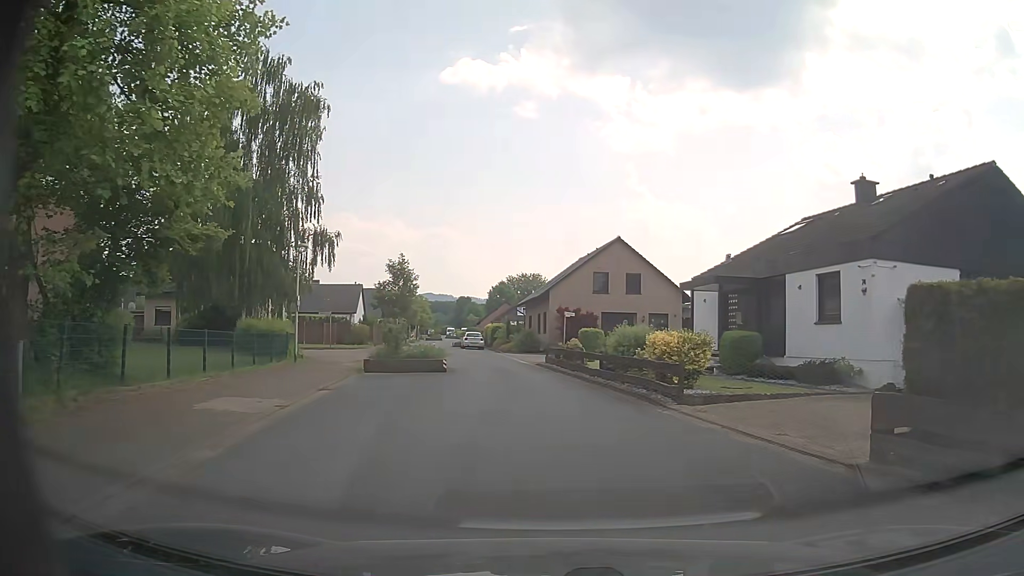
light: Day
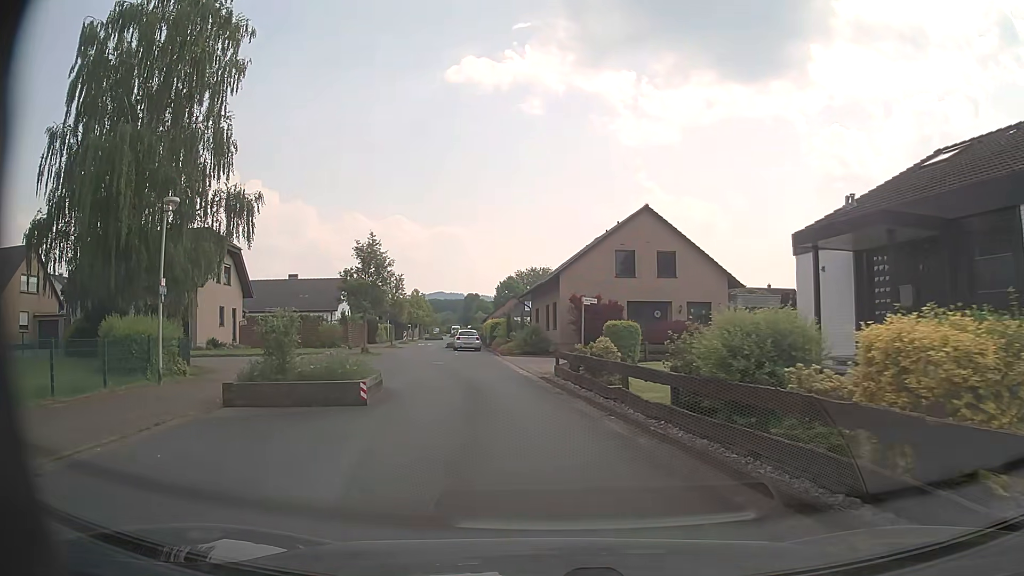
(-0.1, +10.7) m; -3°
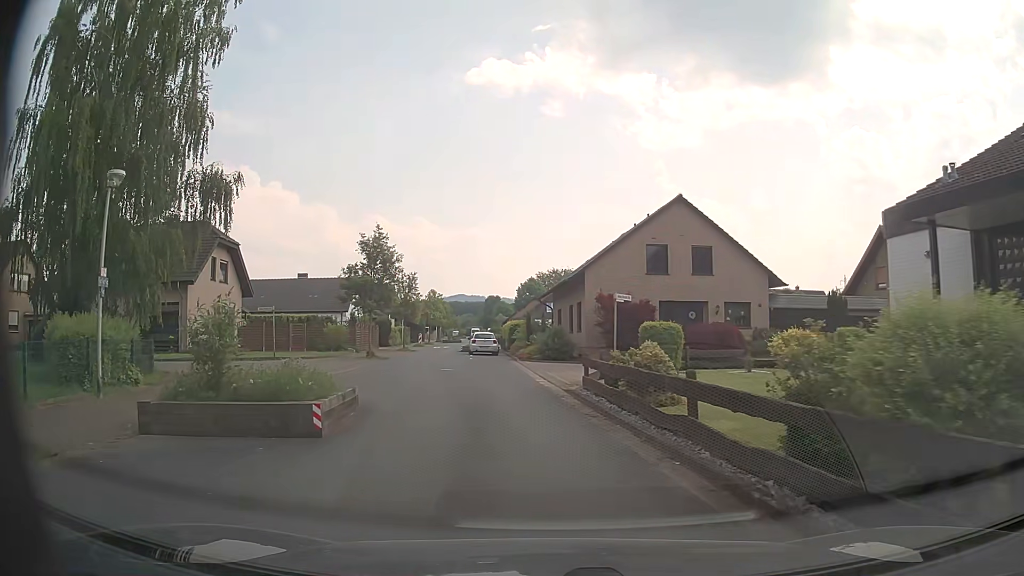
(0.0, +3.6) m; -1°
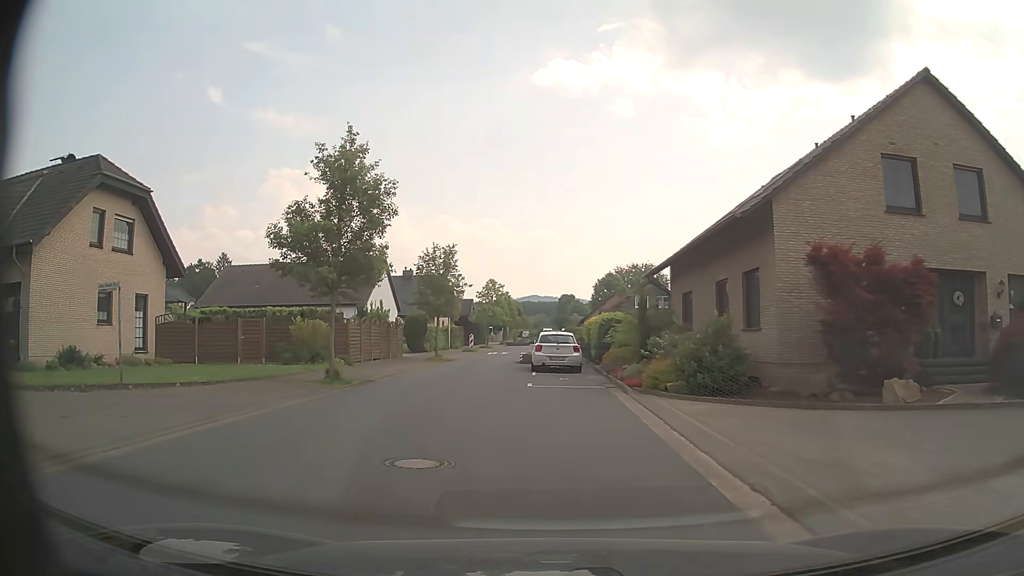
(-1.3, +18.2) m; -5°
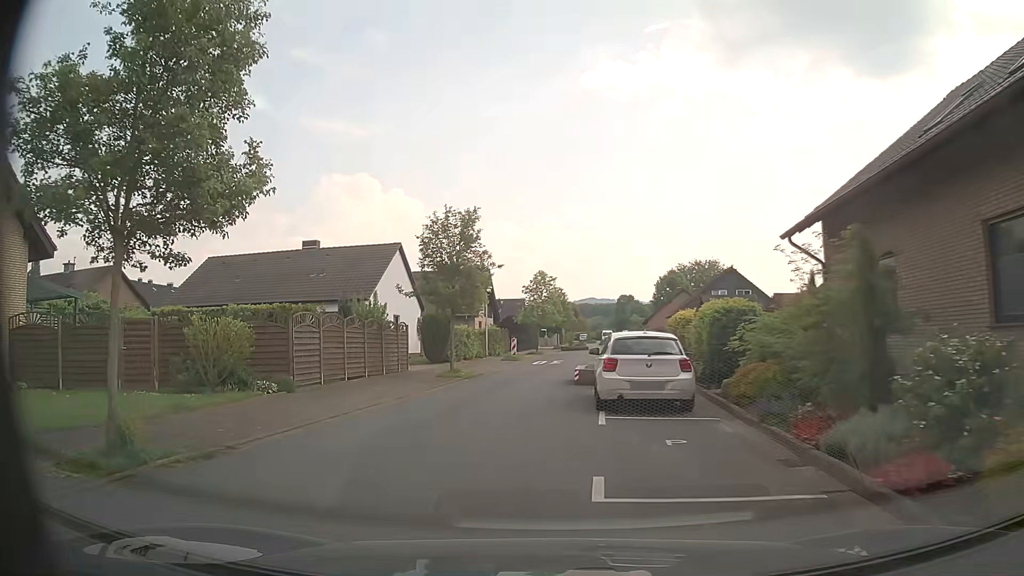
(-0.3, +11.9) m; -5°
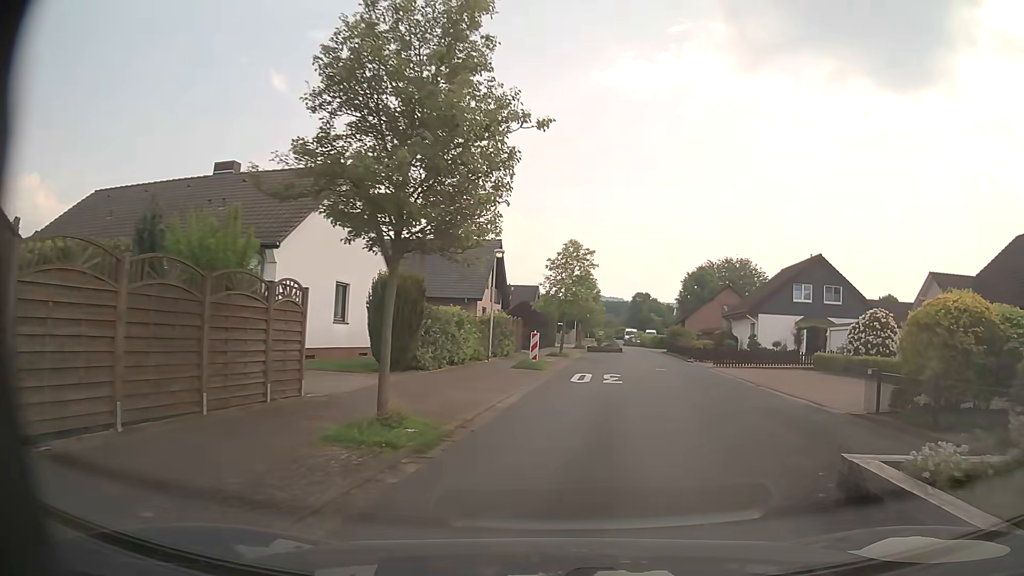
(-1.4, +16.2) m; -1°
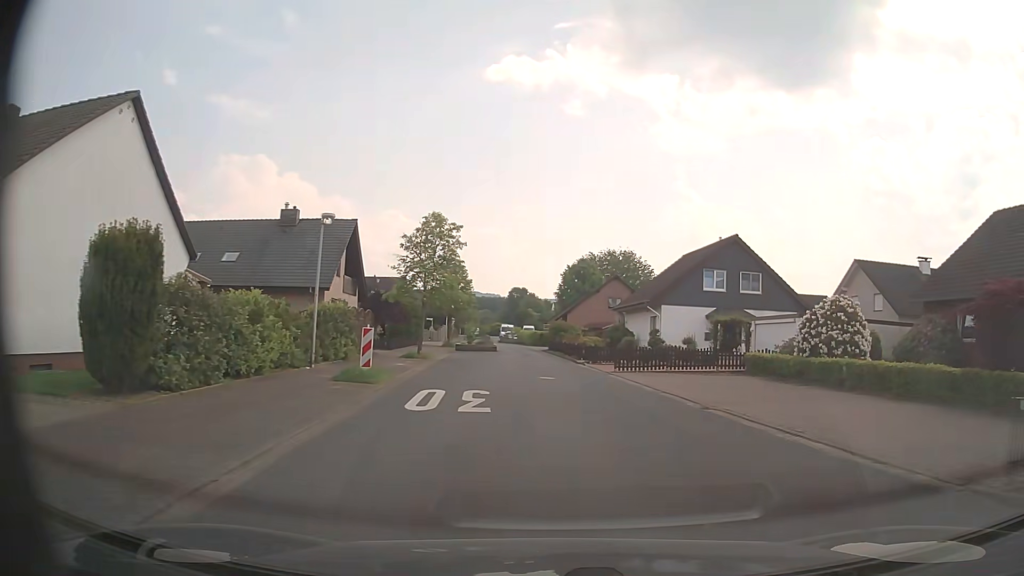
(+0.7, +8.0) m; +11°
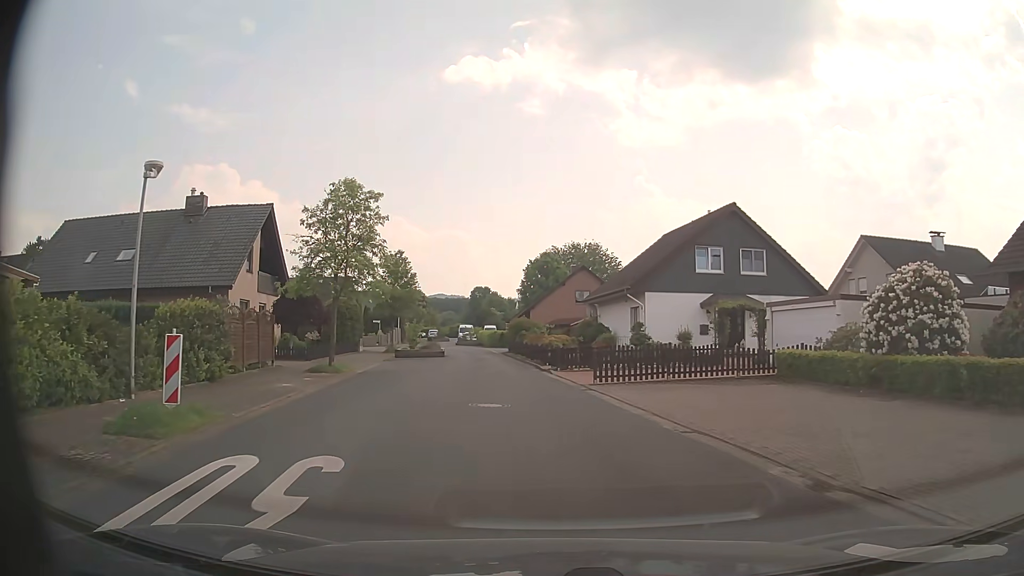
(+0.4, +8.1) m; +3°
(0, +10) (-1, +20) (-2, +30) (-4, +40) (-5, +50) (-7, +59) (-10, +69) (-13, +79) (-14, +89) (-15, +99) m
